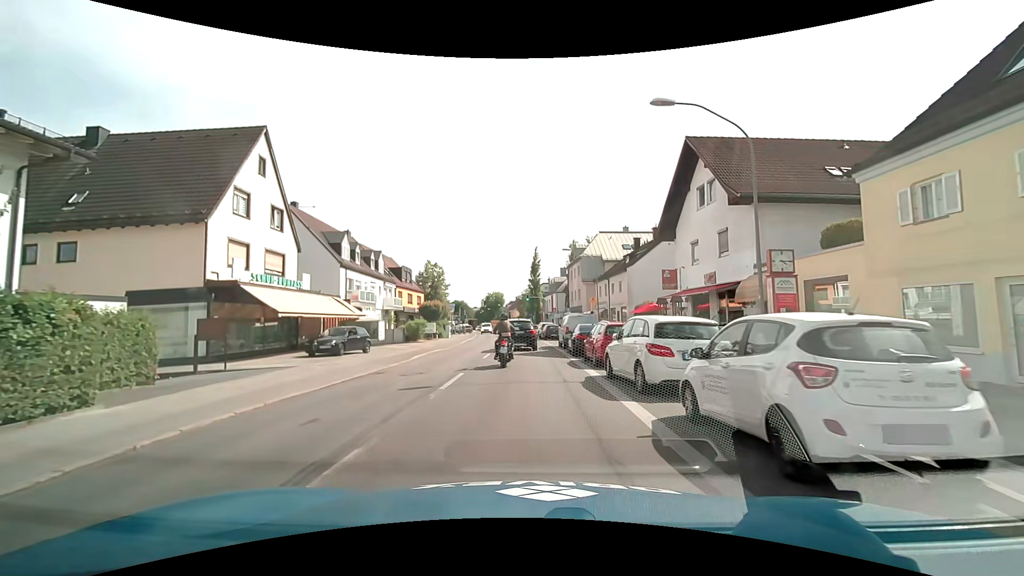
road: secondary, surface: asphalt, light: Day
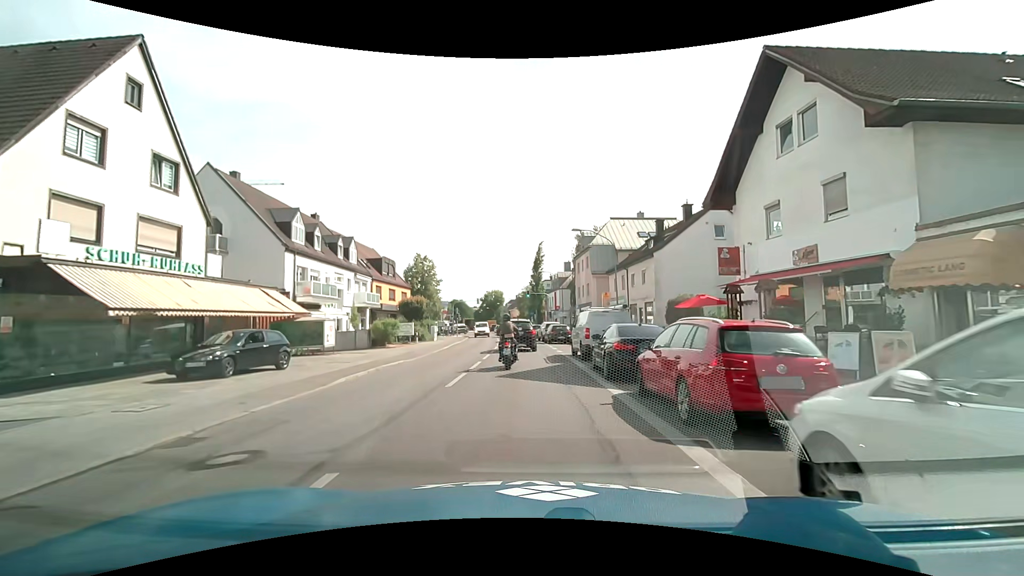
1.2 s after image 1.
(-0.1, +9.3) m; 0°
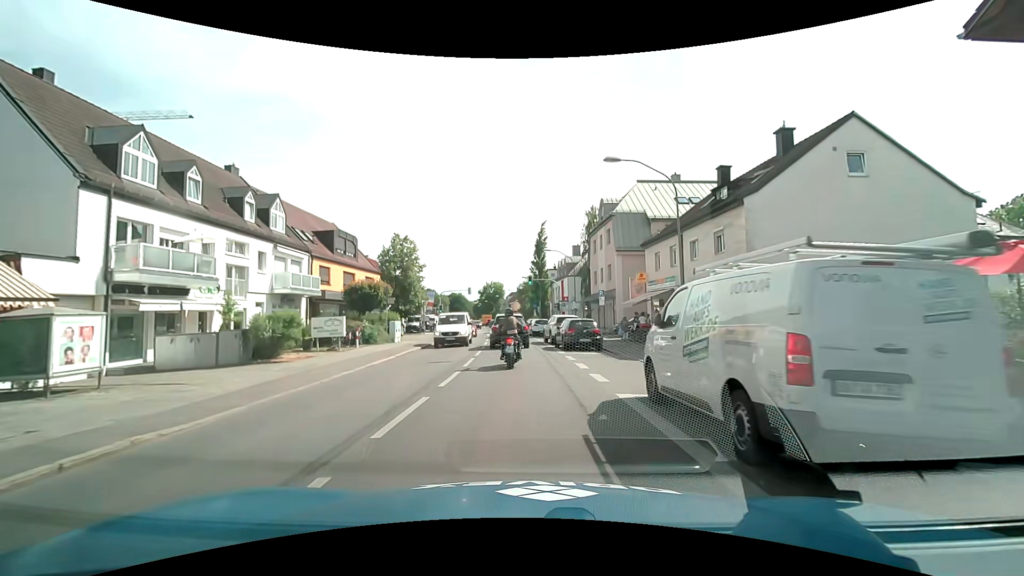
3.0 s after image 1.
(-0.1, +14.4) m; 0°
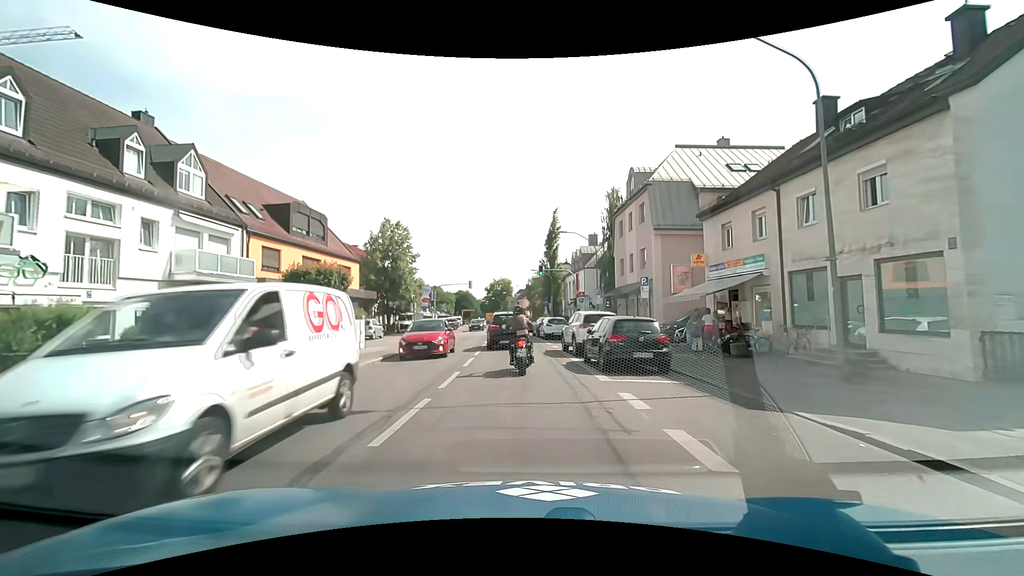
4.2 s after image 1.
(-0.2, +9.4) m; -2°
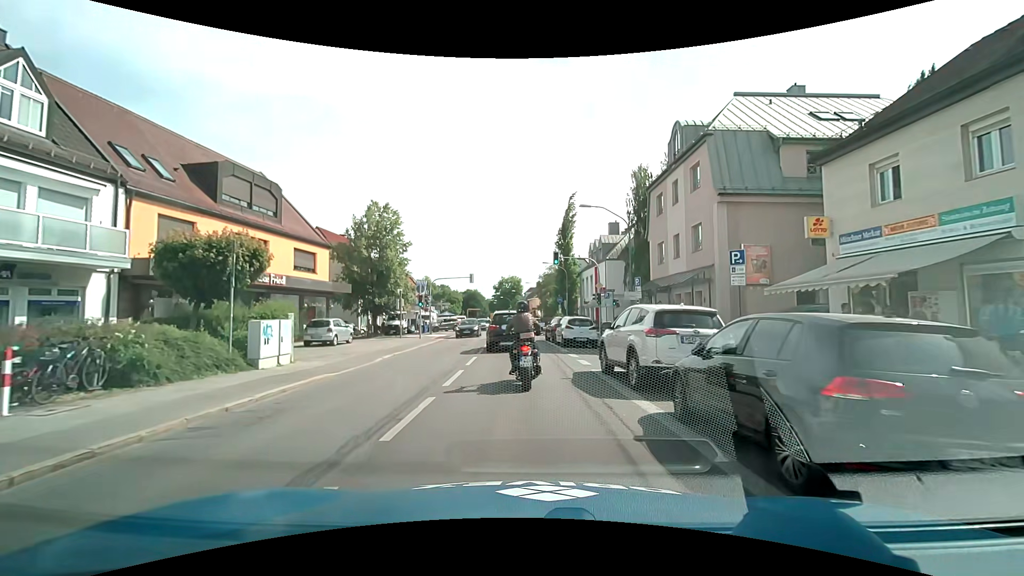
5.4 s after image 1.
(0.0, +8.8) m; -1°
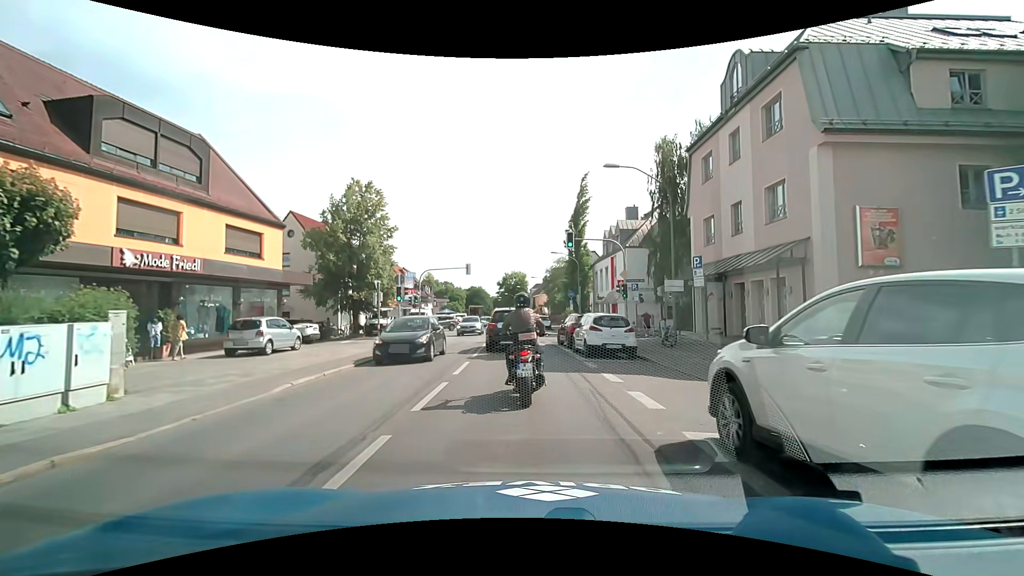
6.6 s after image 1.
(-0.1, +7.2) m; 0°
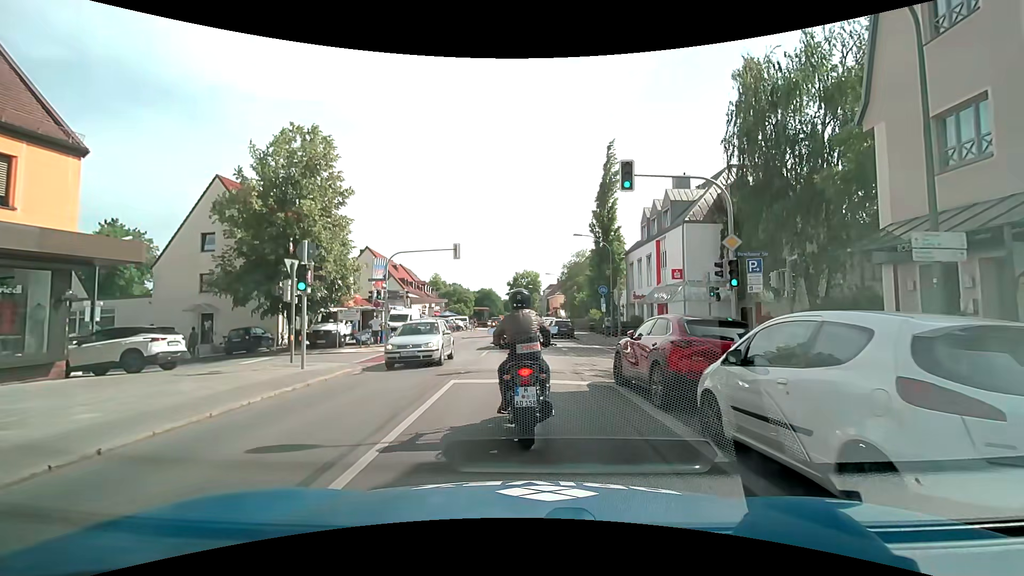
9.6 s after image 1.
(-0.3, +13.3) m; -1°
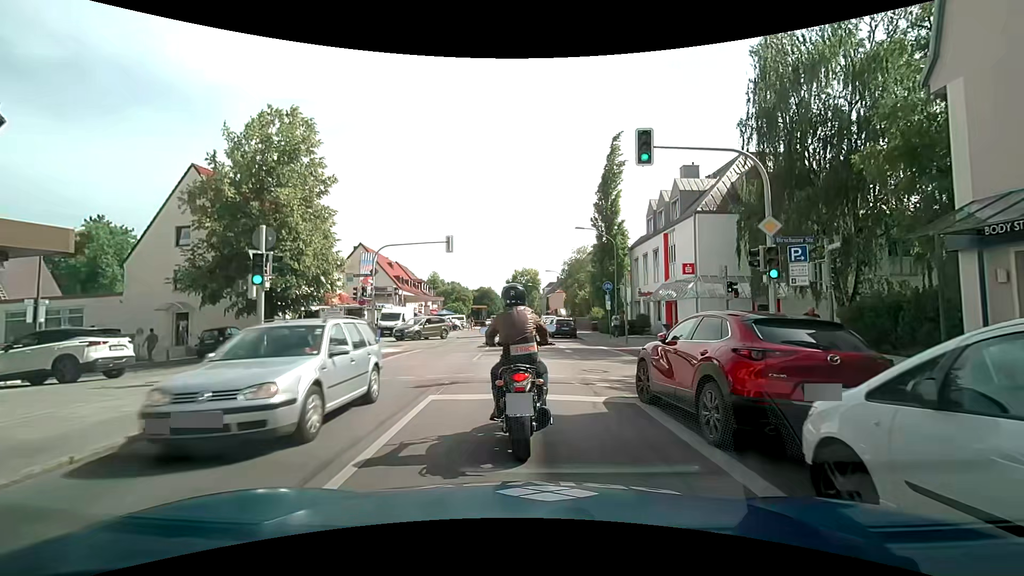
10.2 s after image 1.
(0.0, +2.3) m; -1°
(0, +10) (0, +20) (0, +30) (0, +40) (-1, +50) (-1, +60) (-1, +70) (-2, +80) (-3, +90) (-4, +100) m
